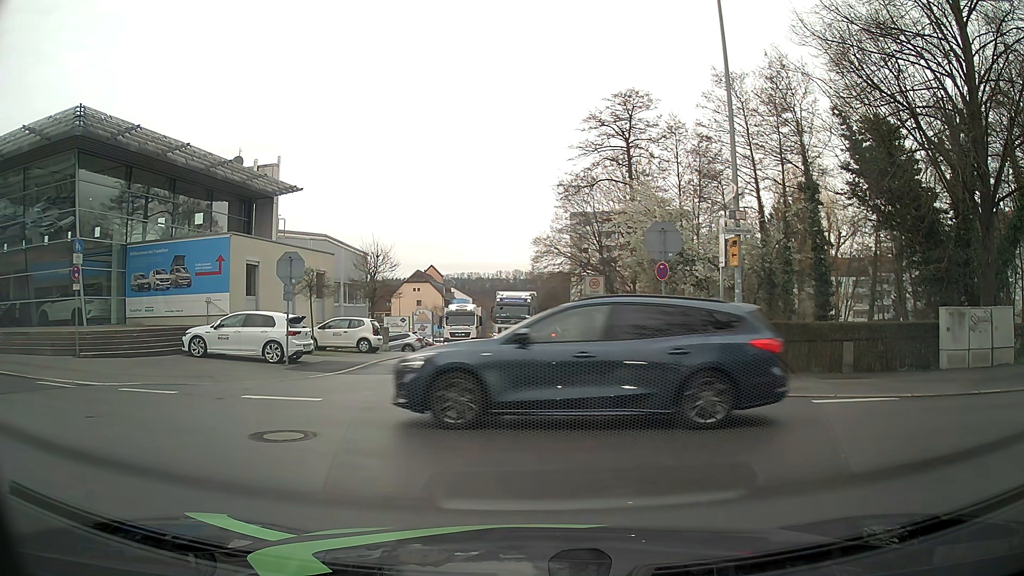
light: Day
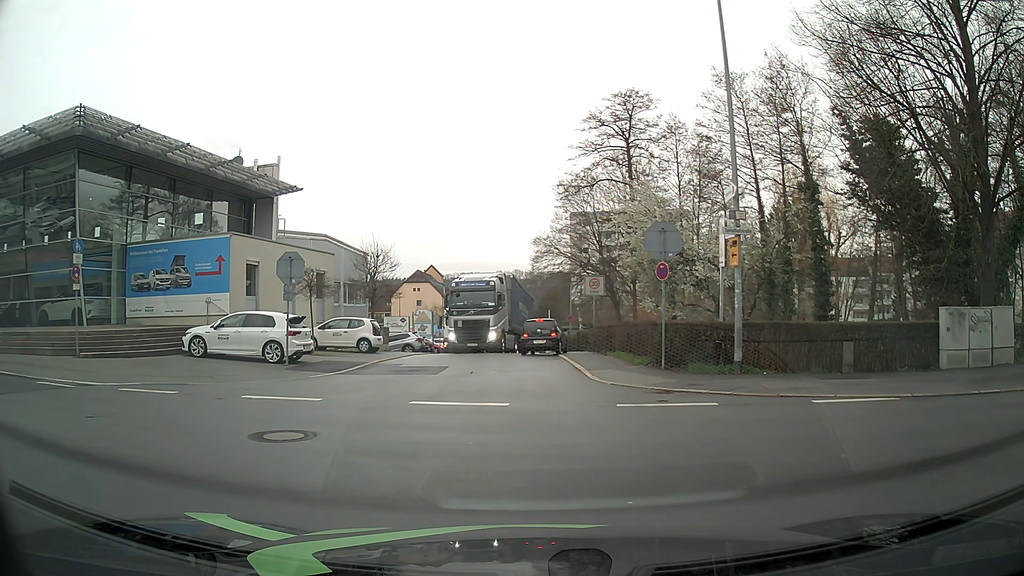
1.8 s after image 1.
(0.0, 0.0) m; 0°
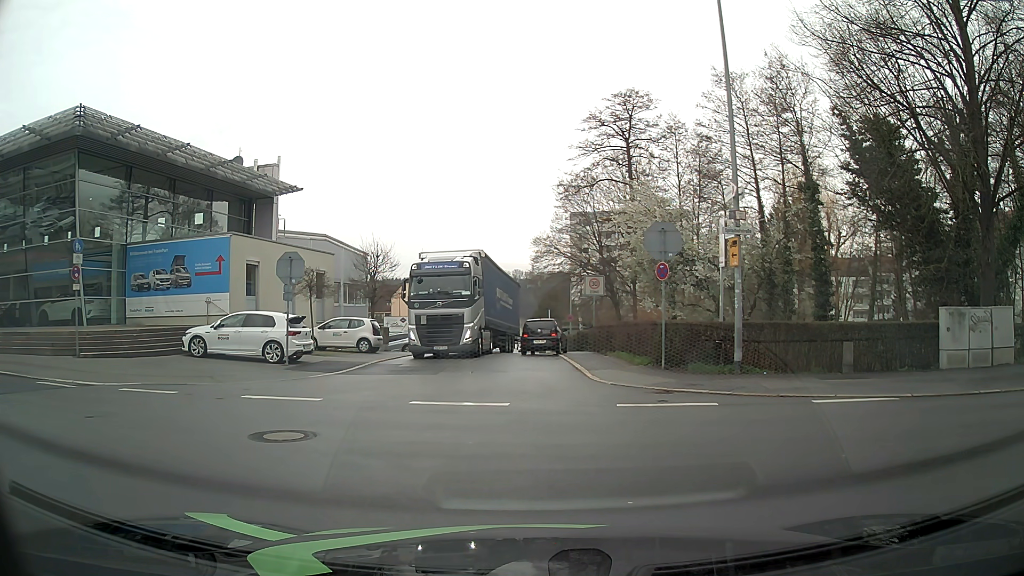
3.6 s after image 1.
(0.0, 0.0) m; 0°
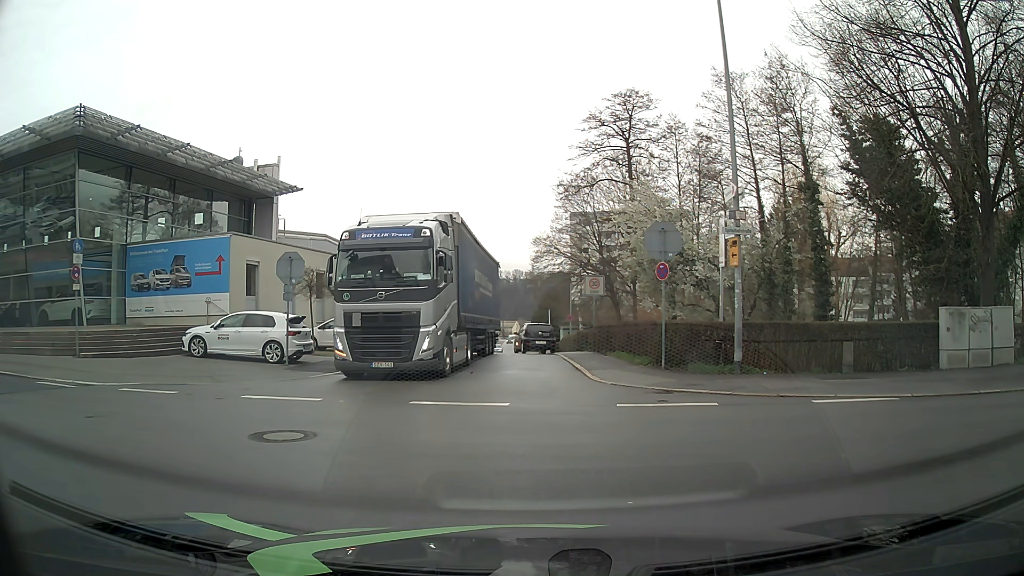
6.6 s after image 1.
(0.0, 0.0) m; 0°
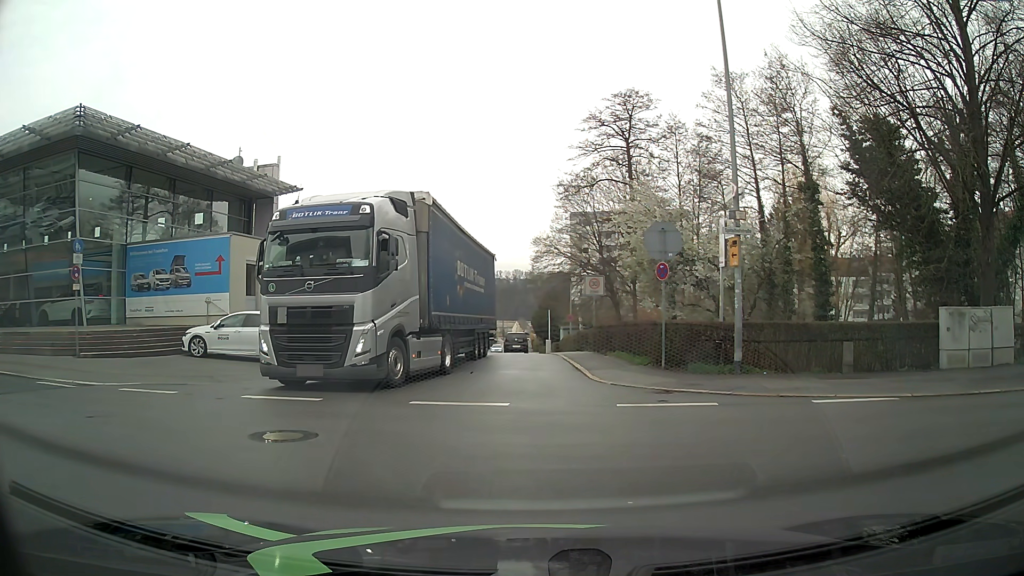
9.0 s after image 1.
(0.0, 0.0) m; 0°
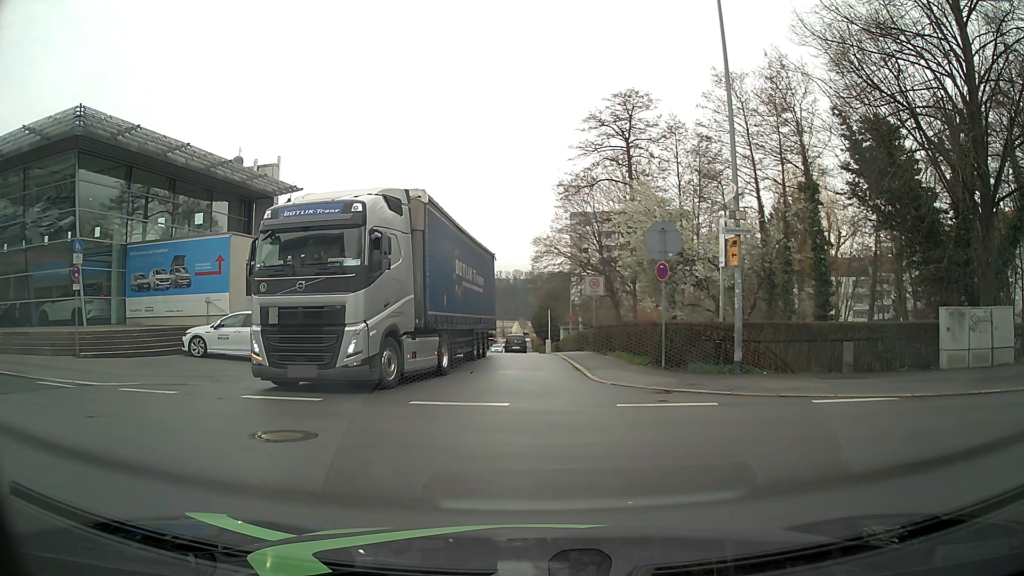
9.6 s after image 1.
(0.0, 0.0) m; 0°
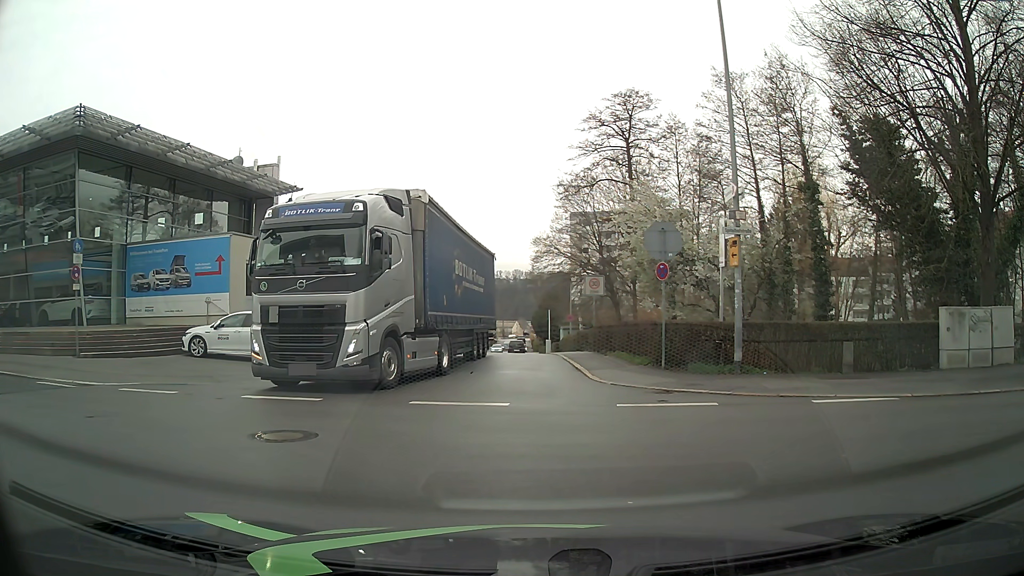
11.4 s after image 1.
(0.0, 0.0) m; 0°
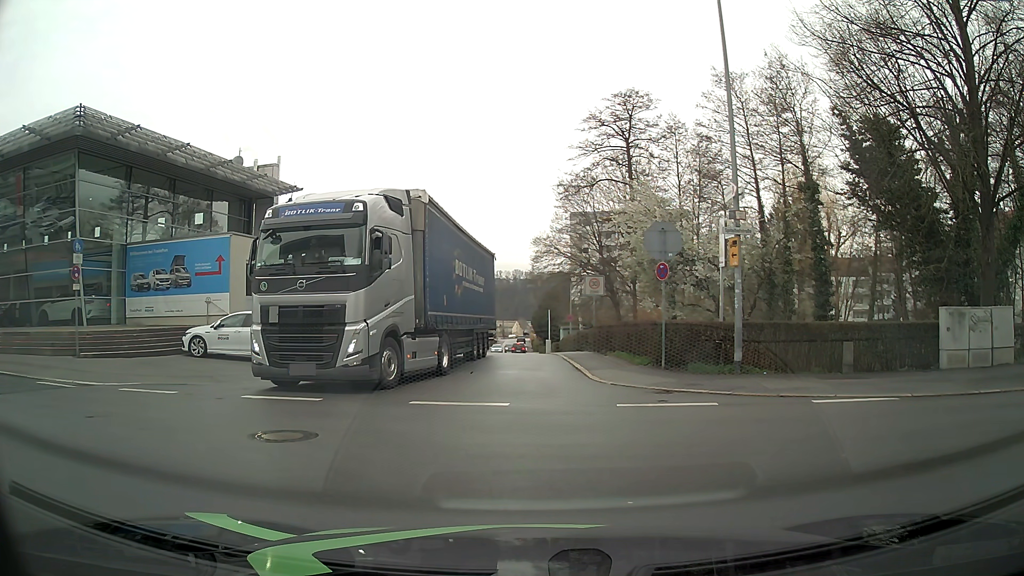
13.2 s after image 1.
(0.0, 0.0) m; 0°
